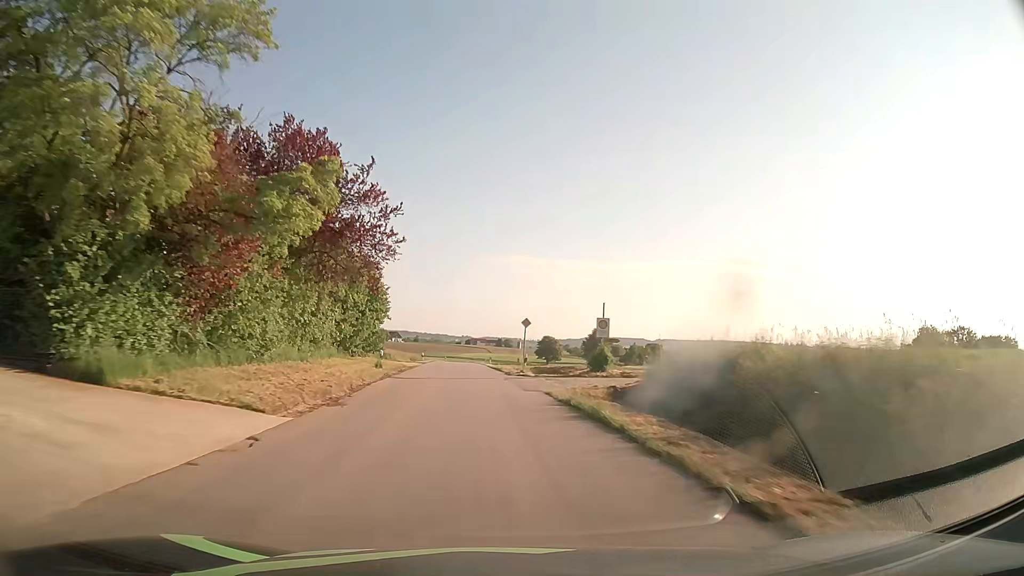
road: tertiary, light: Day
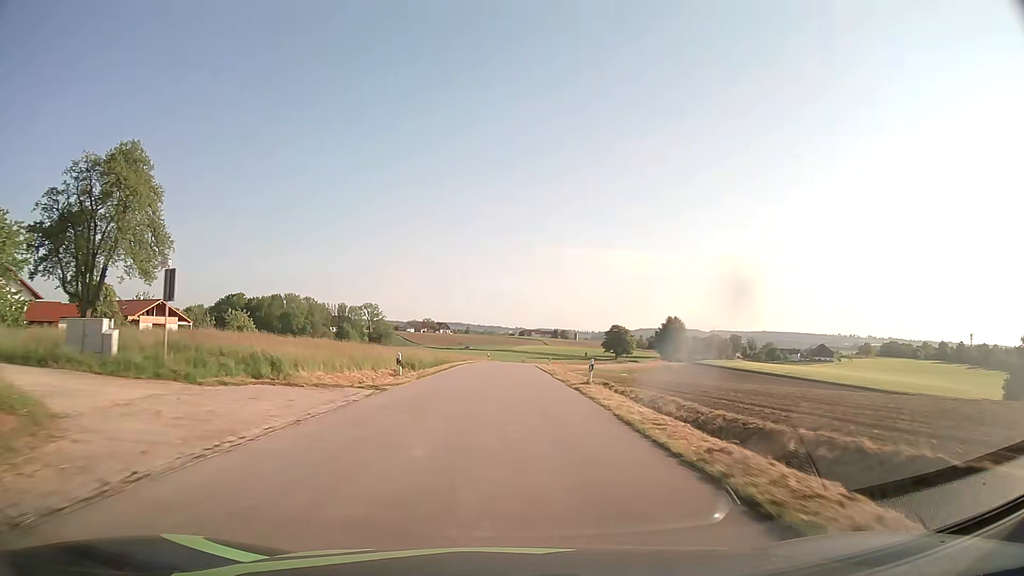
(-2.5, +44.1) m; -4°
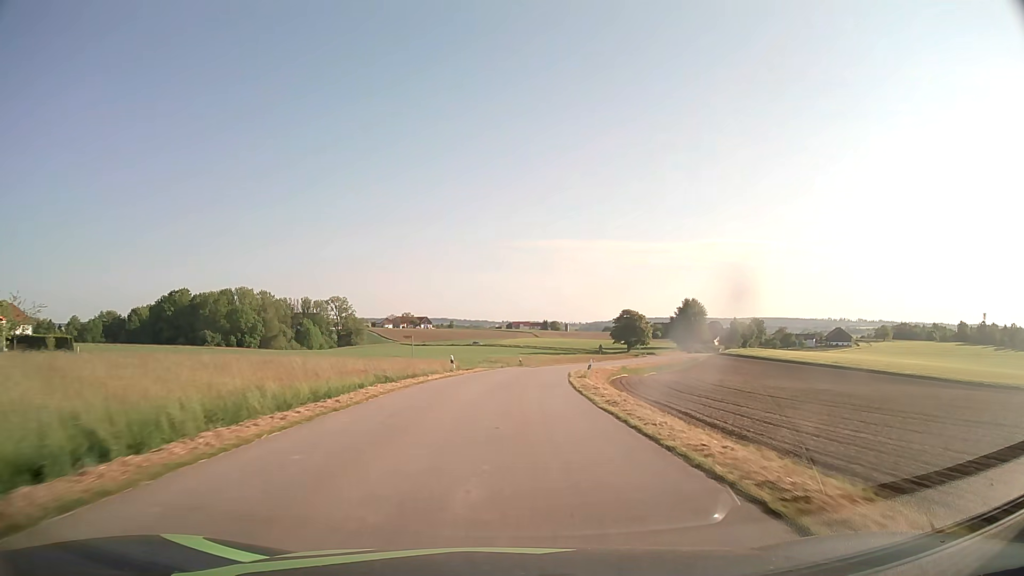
(-0.1, +44.4) m; +1°
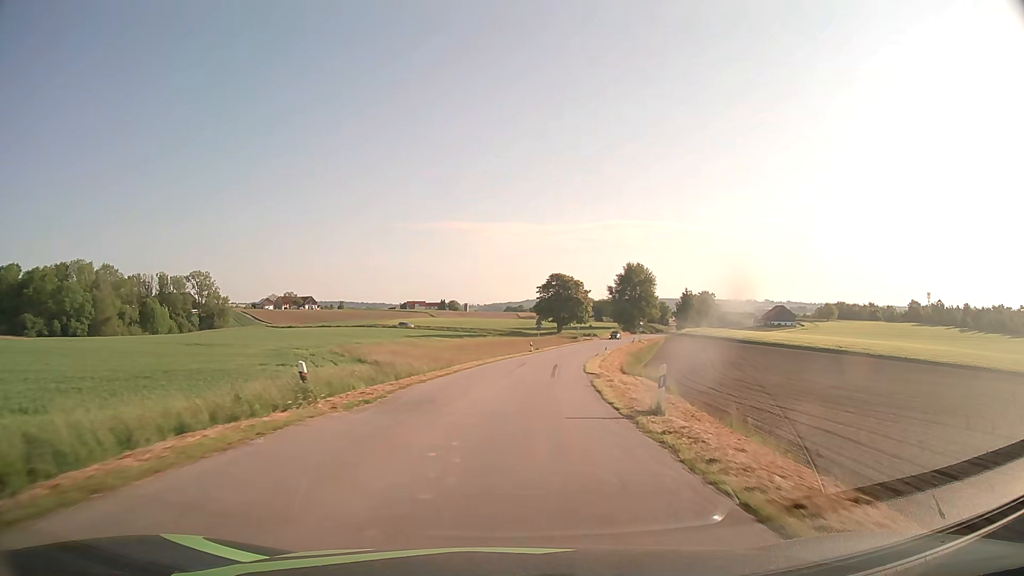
(+3.2, +55.3) m; +8°
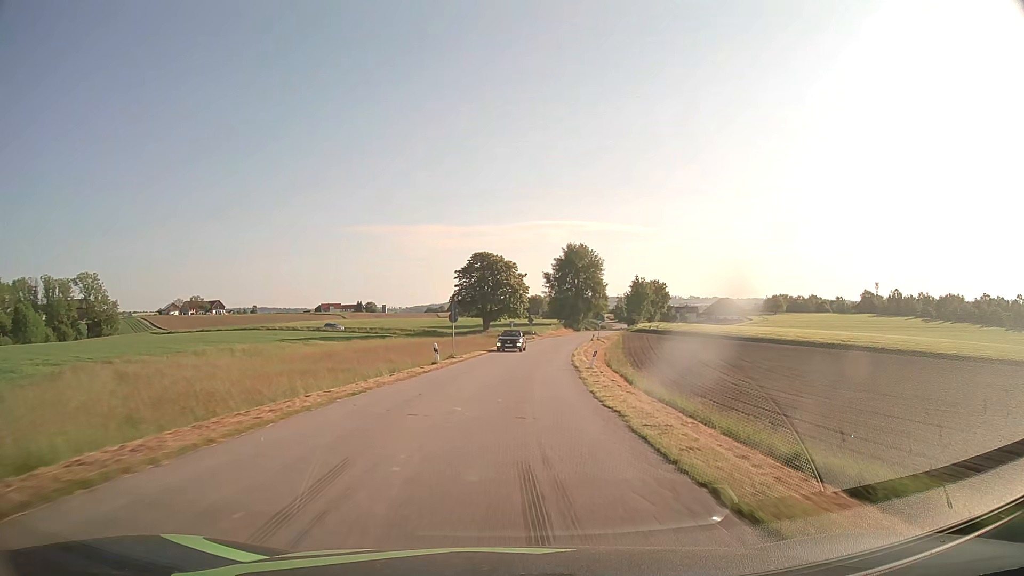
(+2.3, +33.8) m; +7°
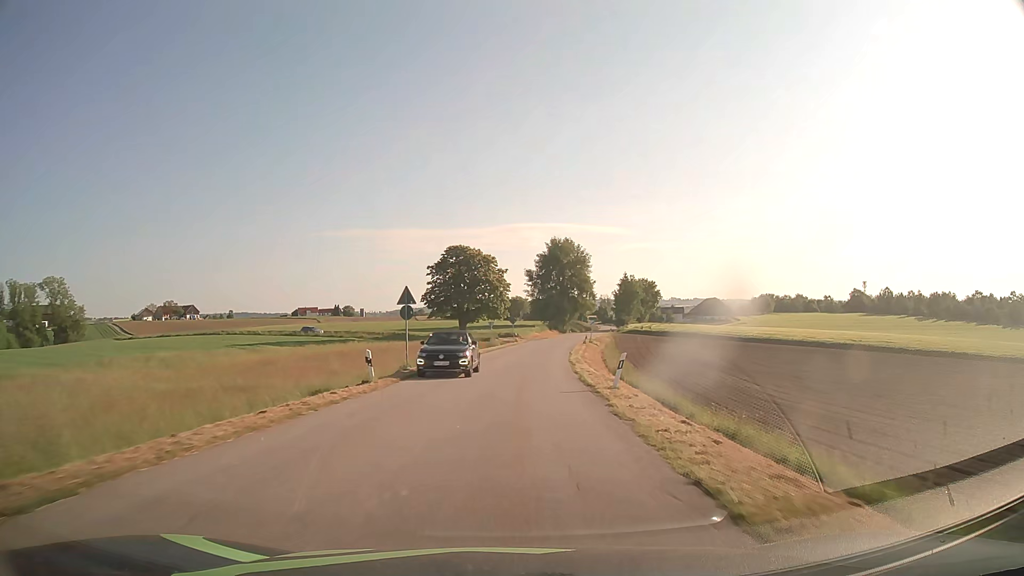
(+0.2, +11.2) m; +2°
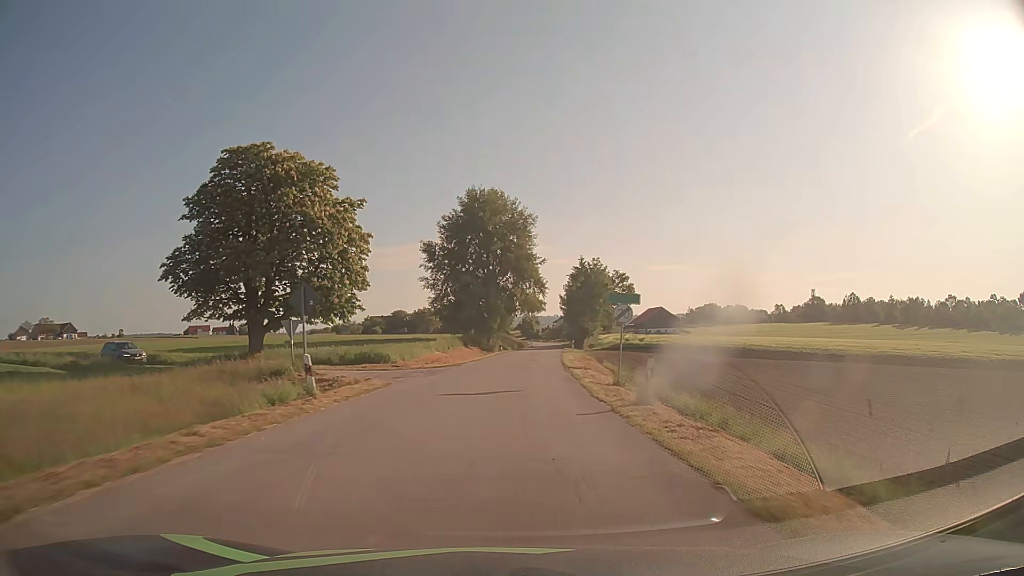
(+3.3, +55.3) m; +7°
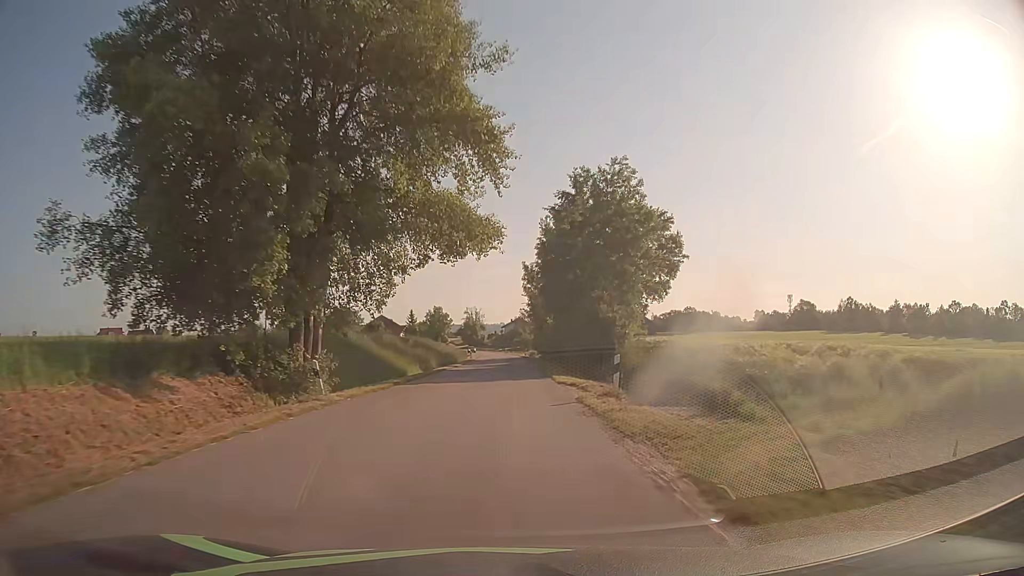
(+2.7, +54.7) m; +4°
(0, +10) (0, +20) (0, +30) (0, +40) (0, +50) (0, +60) (0, +70) (0, +80) (0, +90) (0, +100) m
